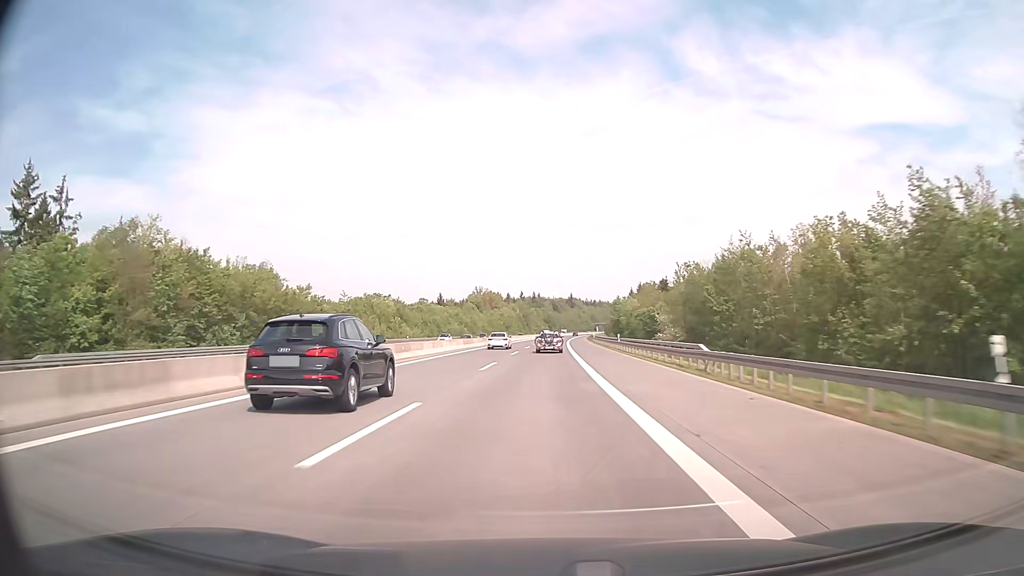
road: motorway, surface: asphalt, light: Day
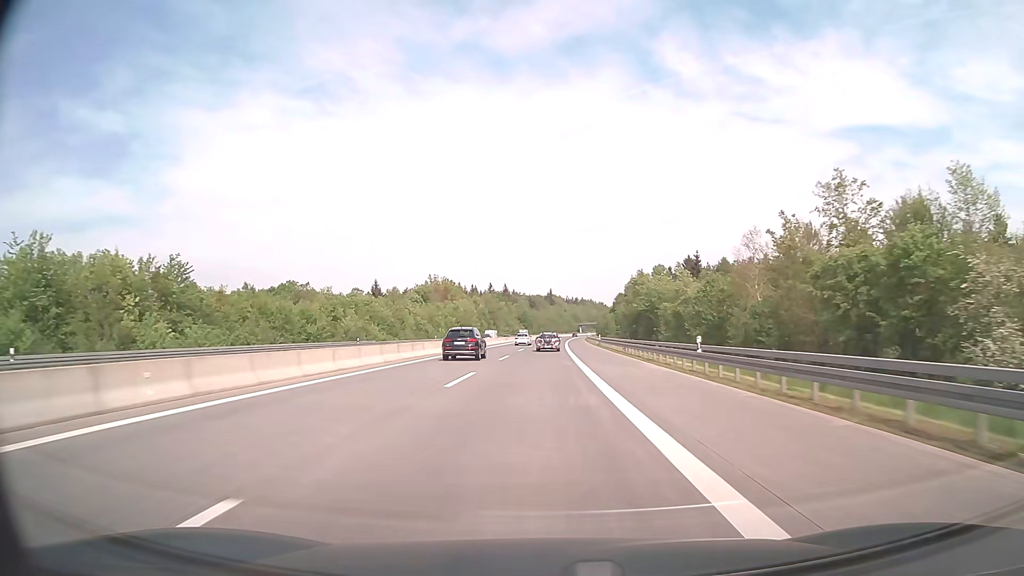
(+1.3, +79.3) m; +2°
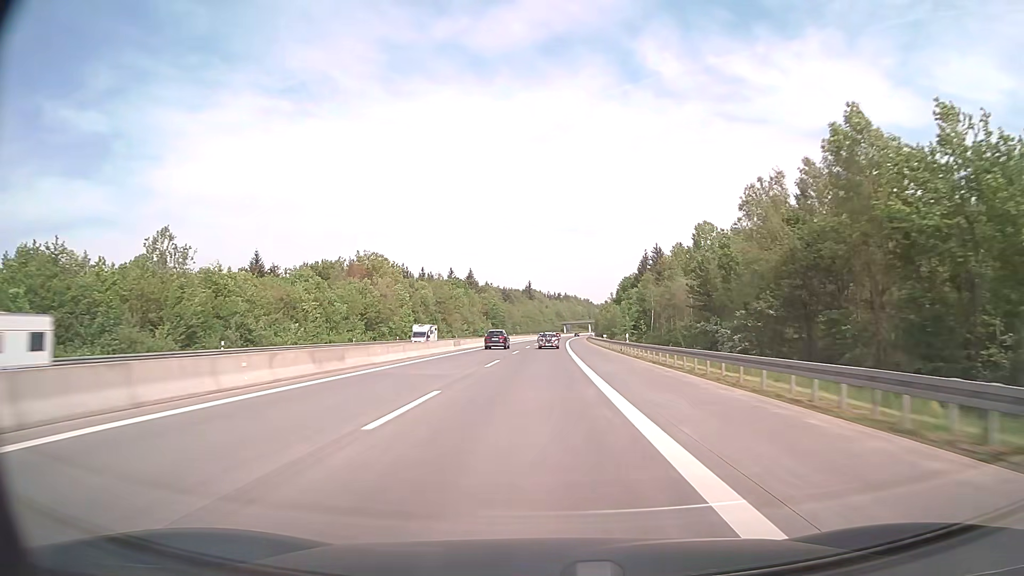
(+1.2, +79.3) m; +2°
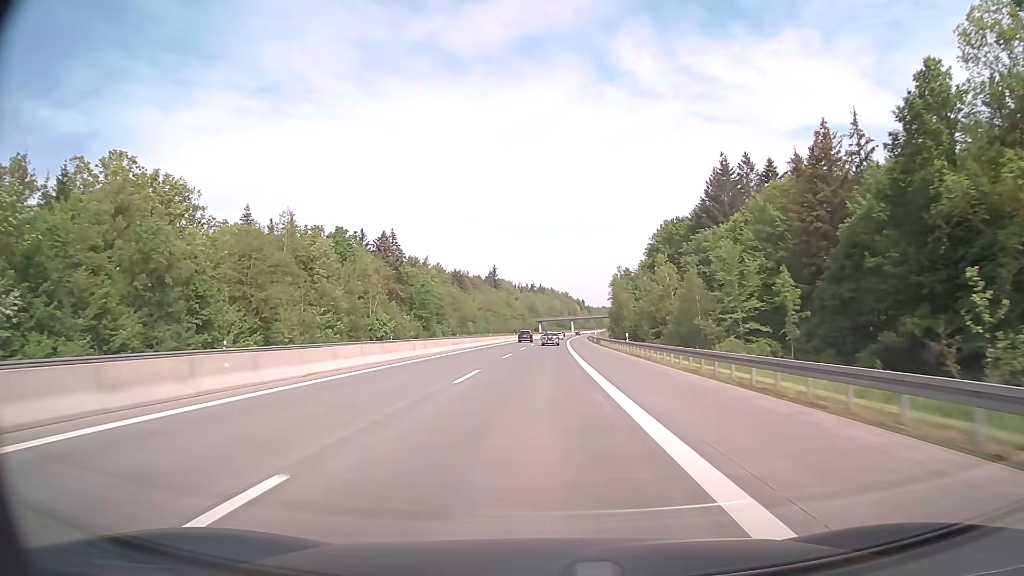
(+1.9, +99.0) m; +2°
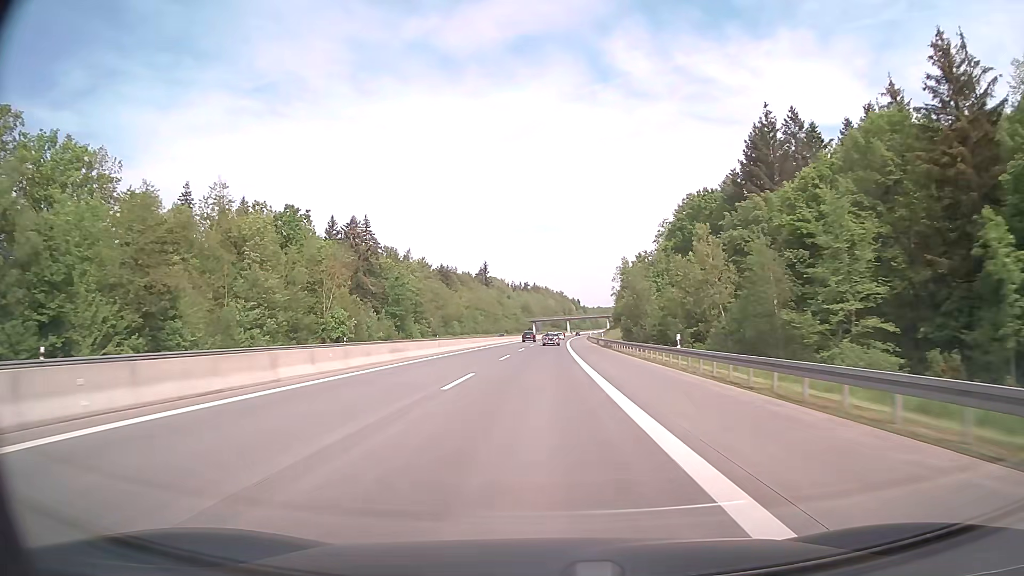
(+0.1, +19.8) m; 0°
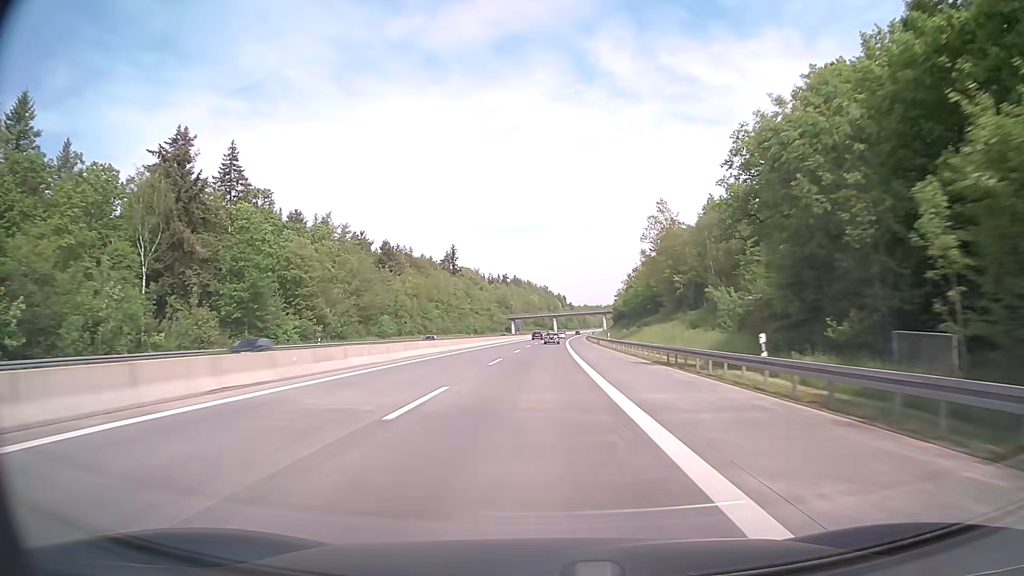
(+0.8, +59.4) m; +1°
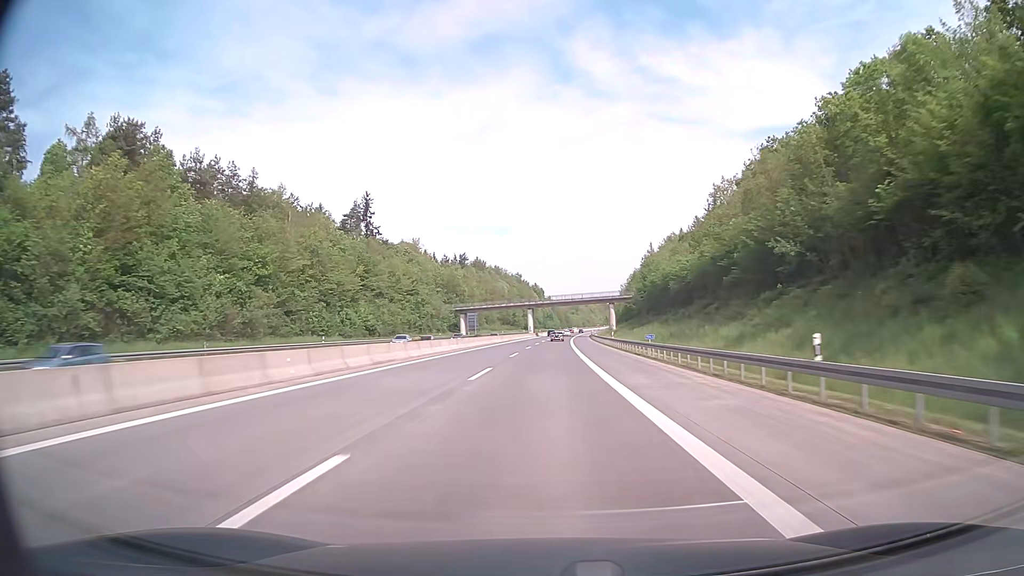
(+1.8, +99.0) m; +2°
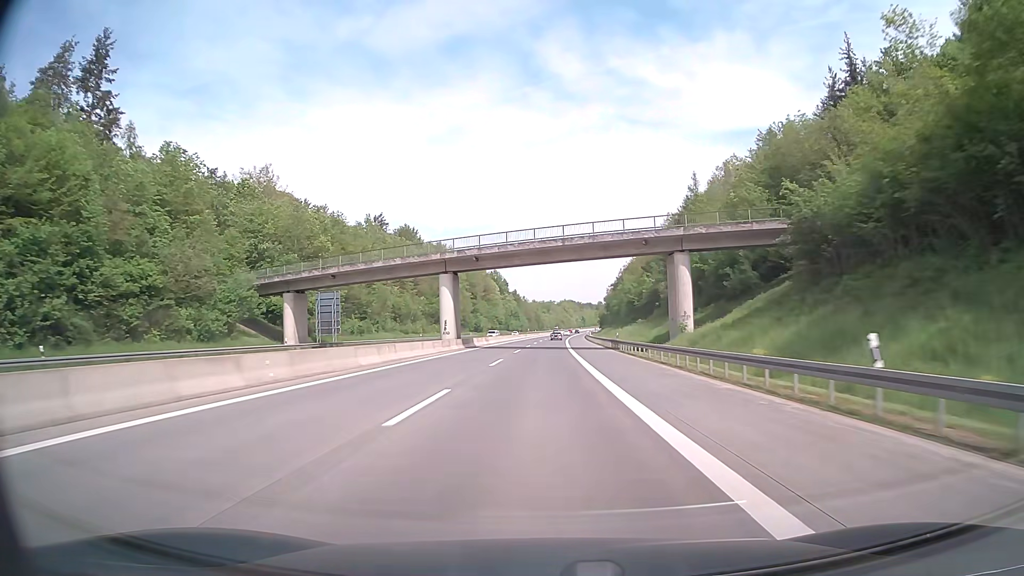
(+2.3, +99.0) m; +3°
(0, +10) (0, +20) (0, +30) (0, +40) (0, +50) (+1, +60) (+1, +70) (+1, +80) (+1, +90) (+2, +100) m
